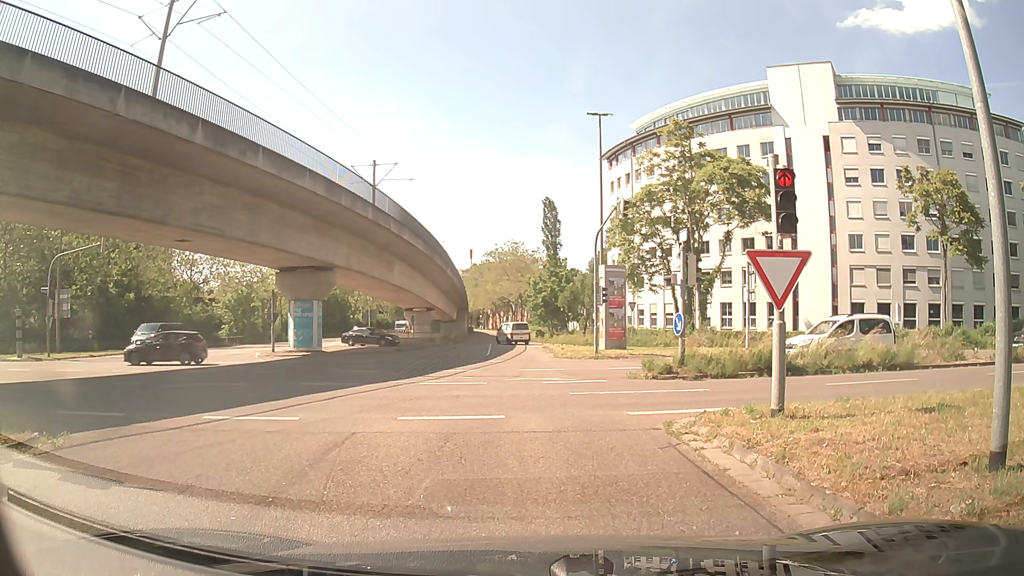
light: Day
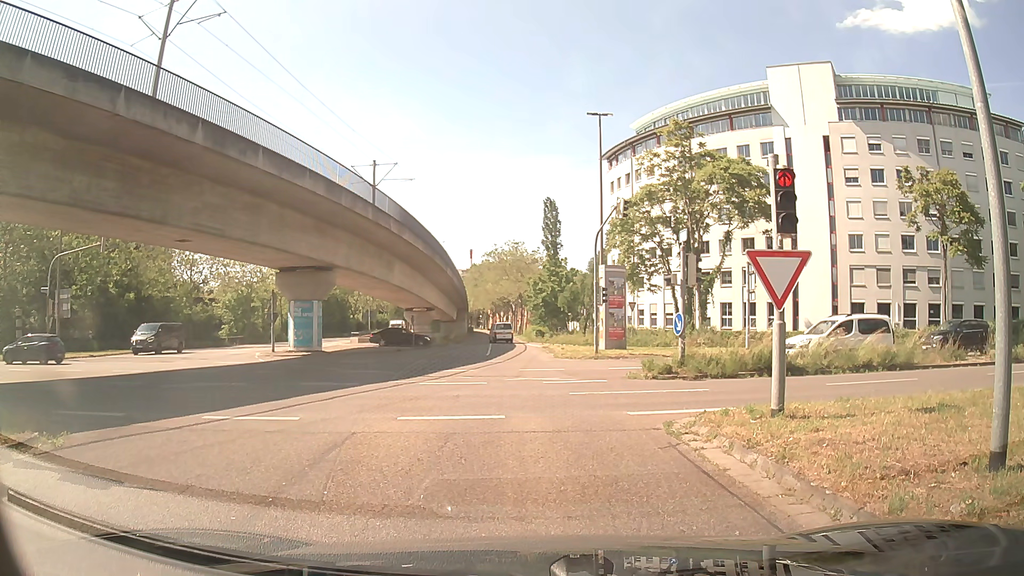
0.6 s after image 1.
(0.0, 0.0) m; 0°
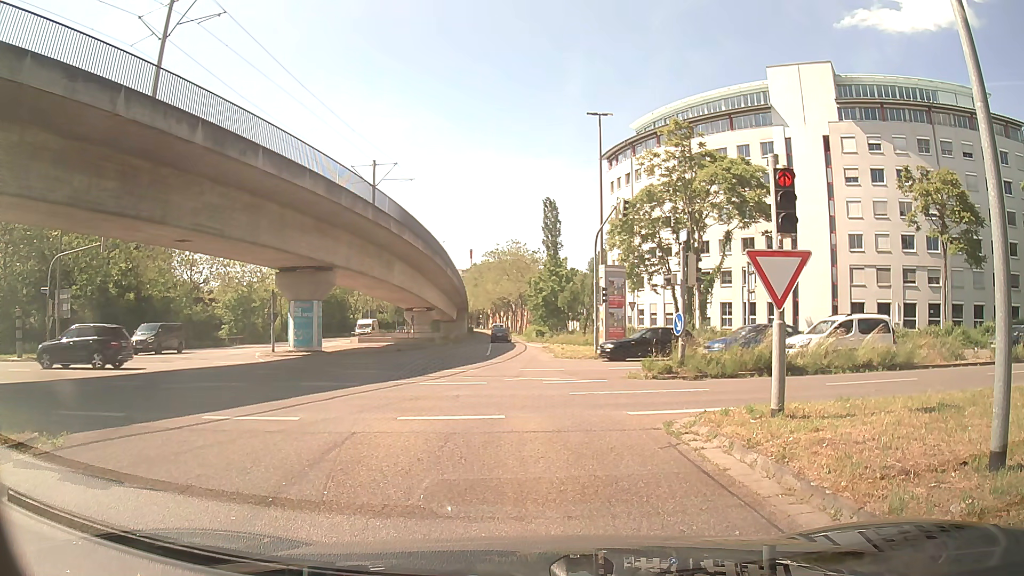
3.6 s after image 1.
(0.0, 0.0) m; 0°
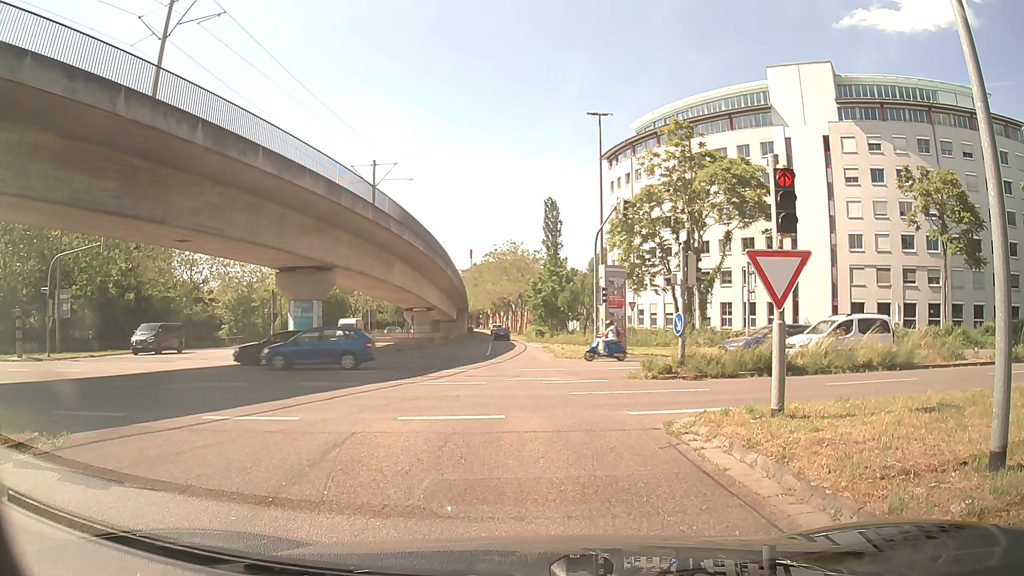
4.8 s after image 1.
(0.0, 0.0) m; 0°
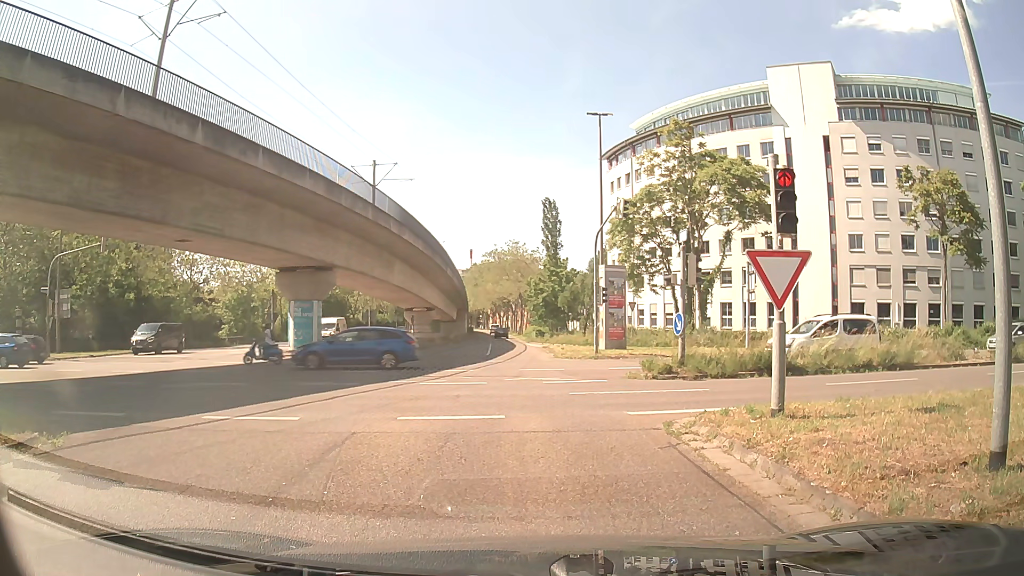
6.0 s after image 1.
(0.0, 0.0) m; 0°
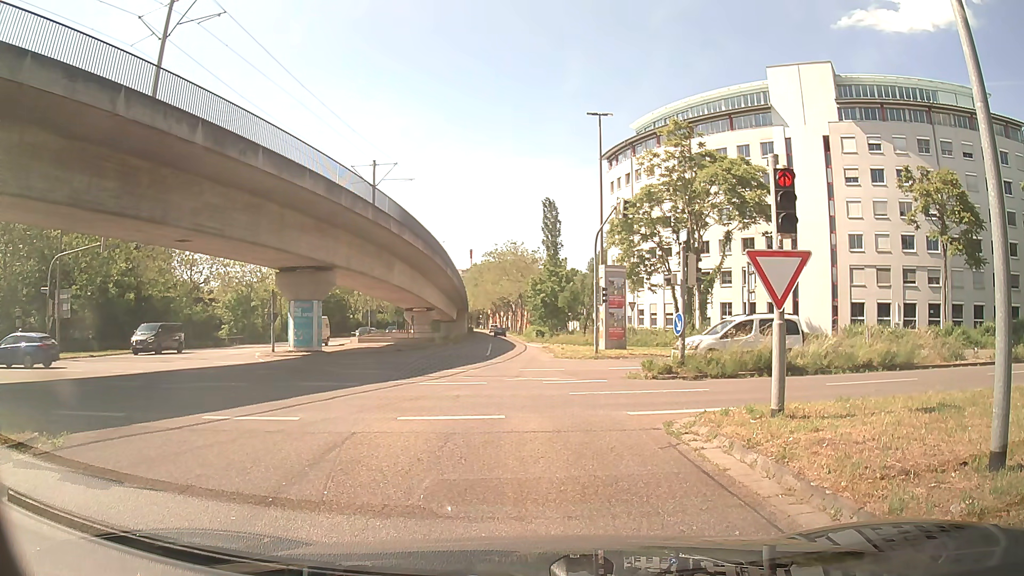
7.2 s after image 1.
(0.0, 0.0) m; 0°
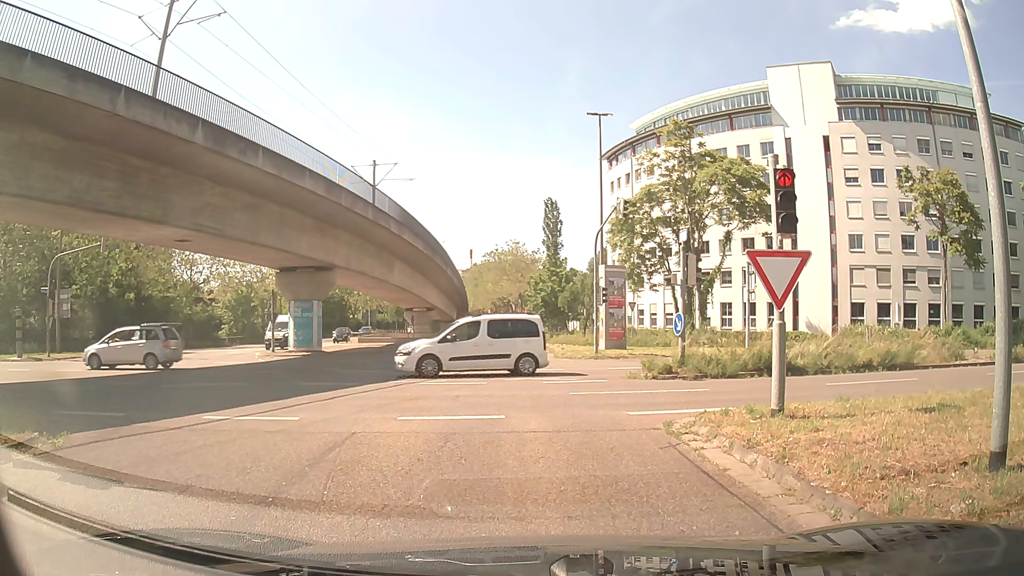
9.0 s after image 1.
(0.0, 0.0) m; 0°
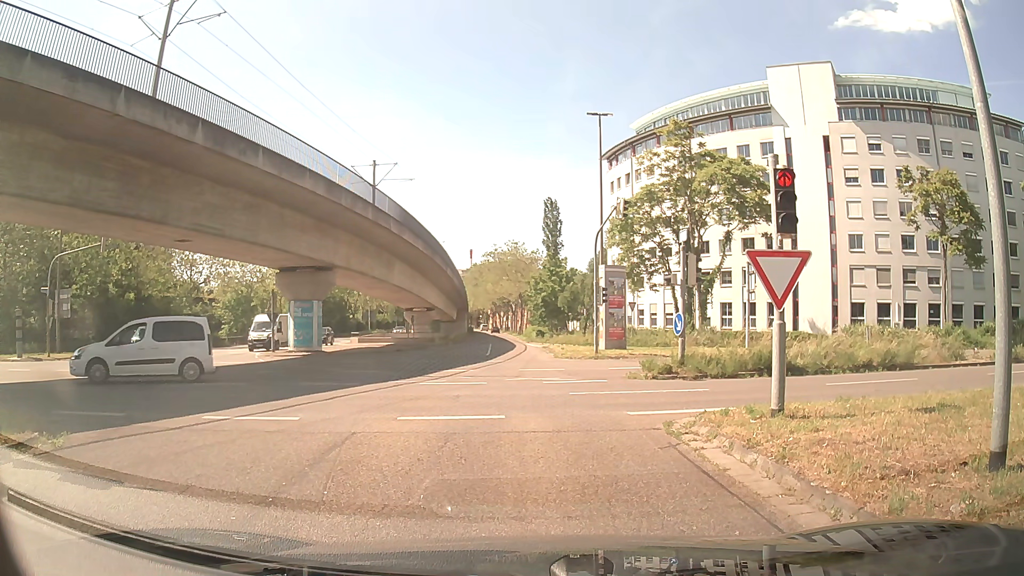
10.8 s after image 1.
(0.0, 0.0) m; 0°
